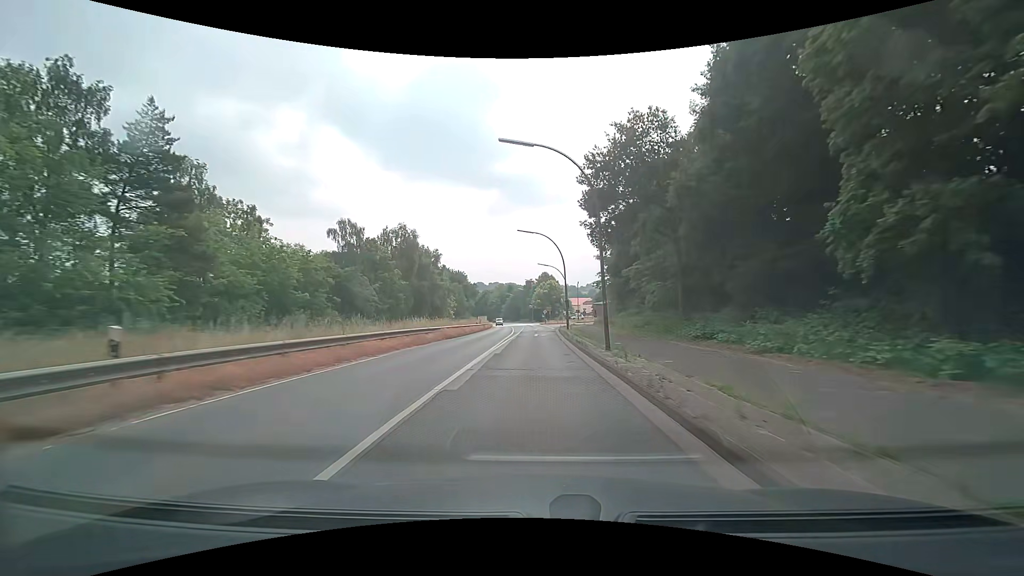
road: secondary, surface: asphalt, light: Day
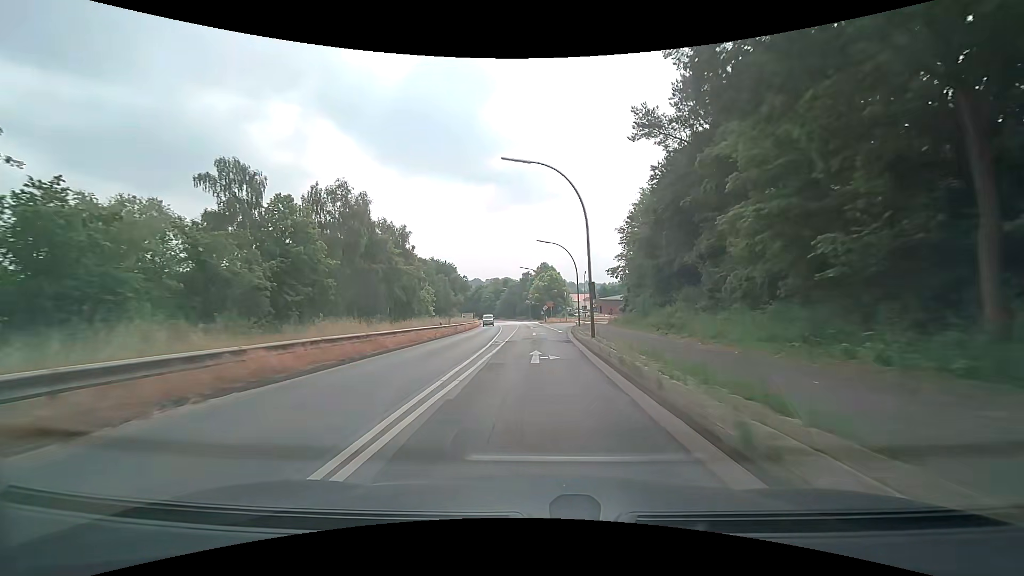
(+0.1, +21.9) m; 0°
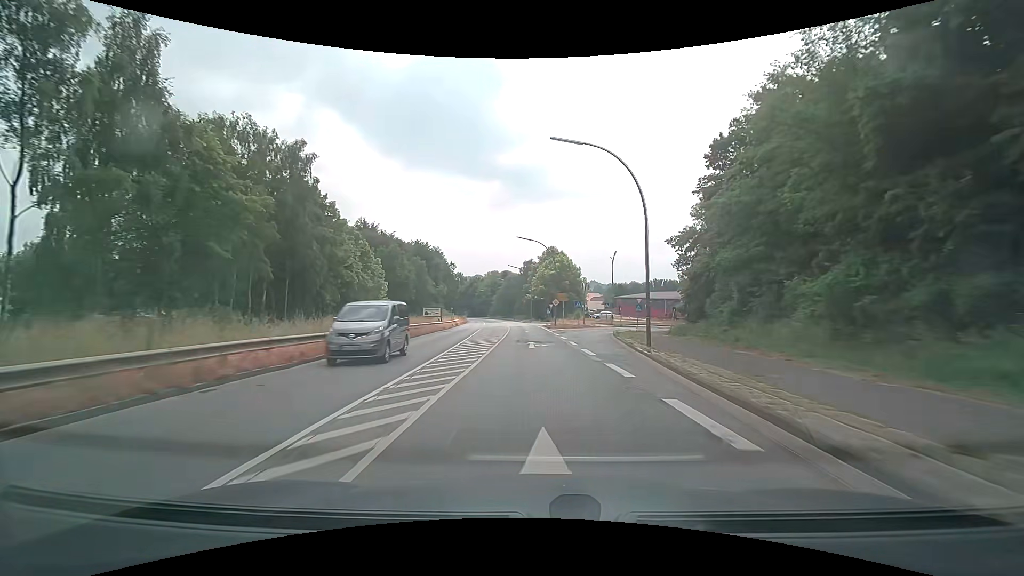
(0.0, +33.0) m; 0°
(0, +10) (0, +20) (0, +30) (-1, +40) (-1, +50) (-2, +60) (-2, +70) (-3, +80) (-4, +90) (-5, +100) m
